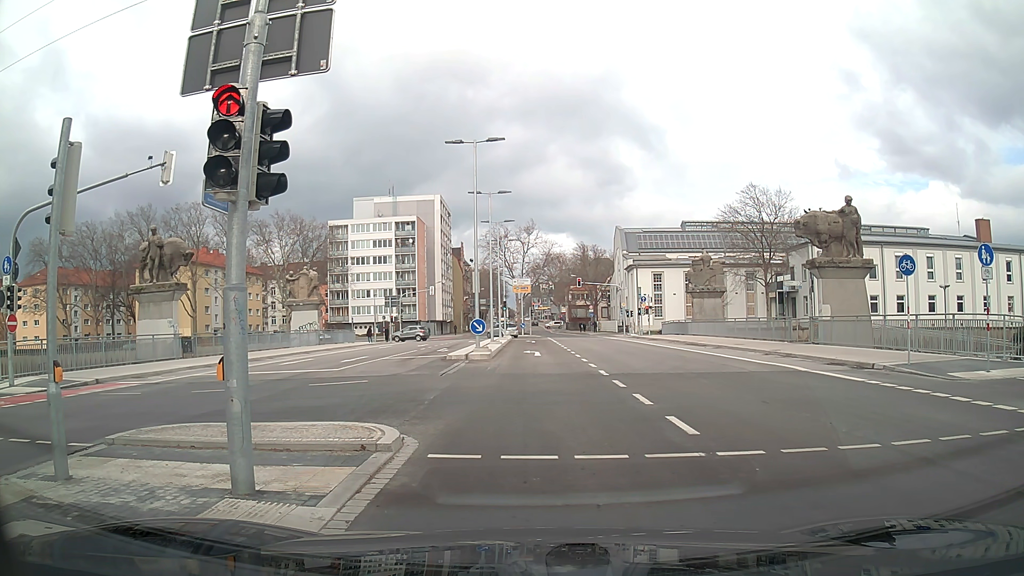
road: secondary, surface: asphalt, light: Day
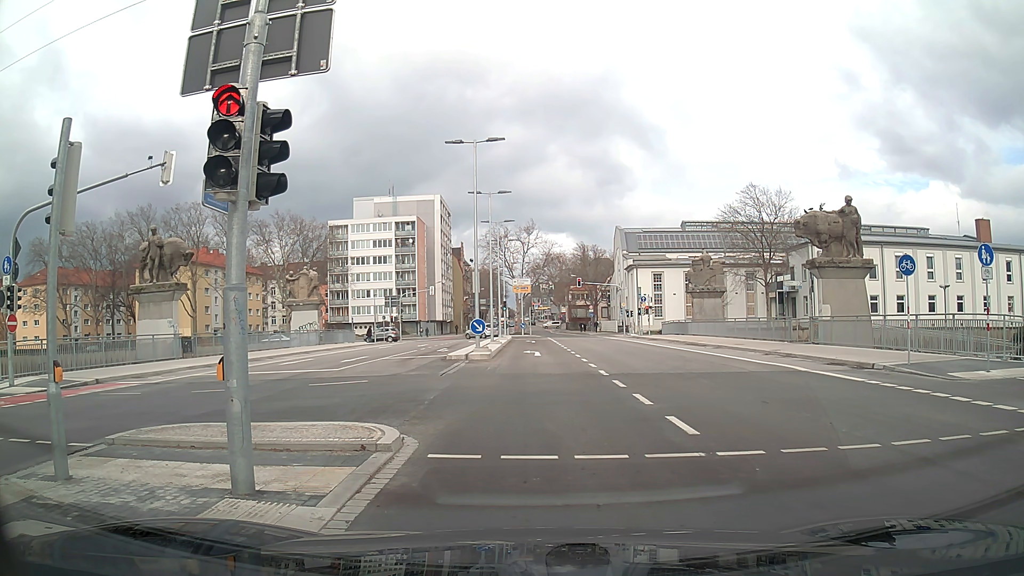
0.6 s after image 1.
(0.0, 0.0) m; 0°
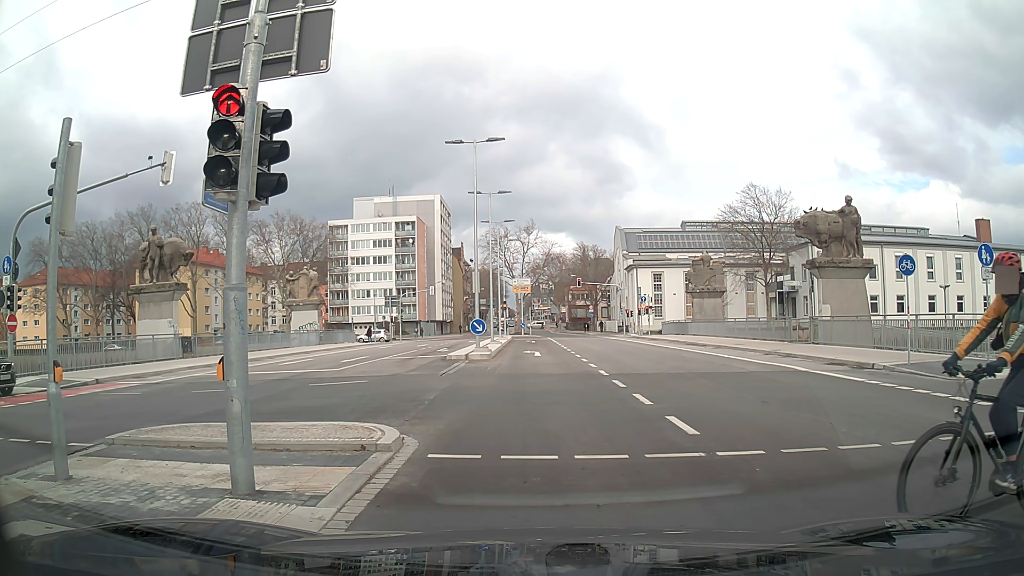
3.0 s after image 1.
(0.0, 0.0) m; 0°
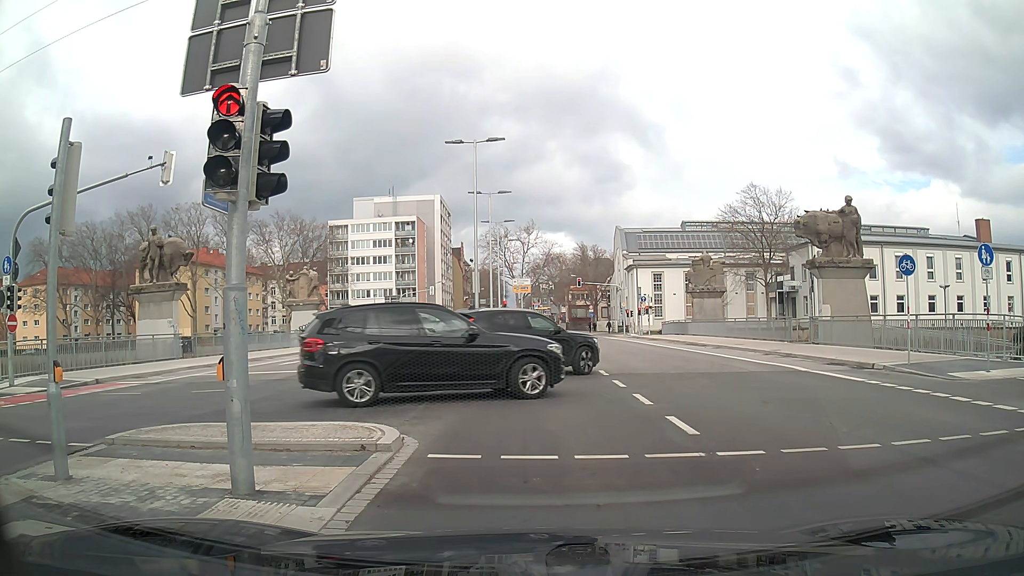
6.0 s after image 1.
(0.0, 0.0) m; 0°
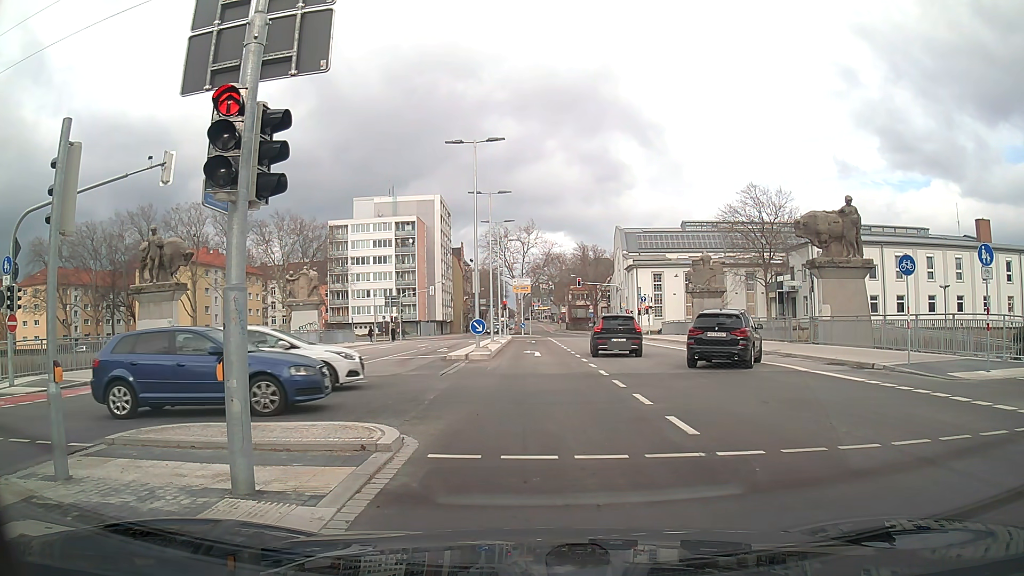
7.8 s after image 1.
(0.0, 0.0) m; 0°
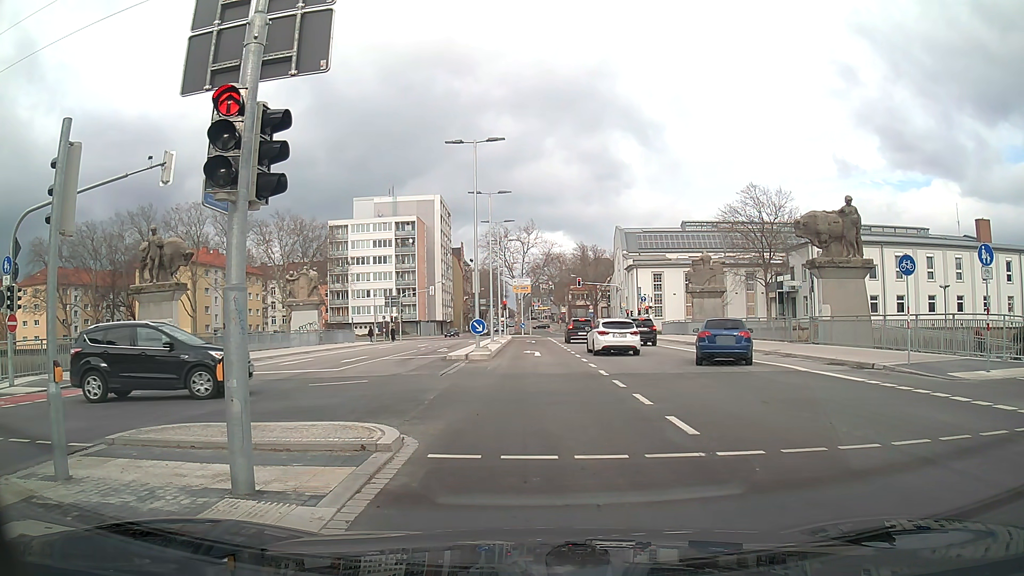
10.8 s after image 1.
(0.0, 0.0) m; 0°
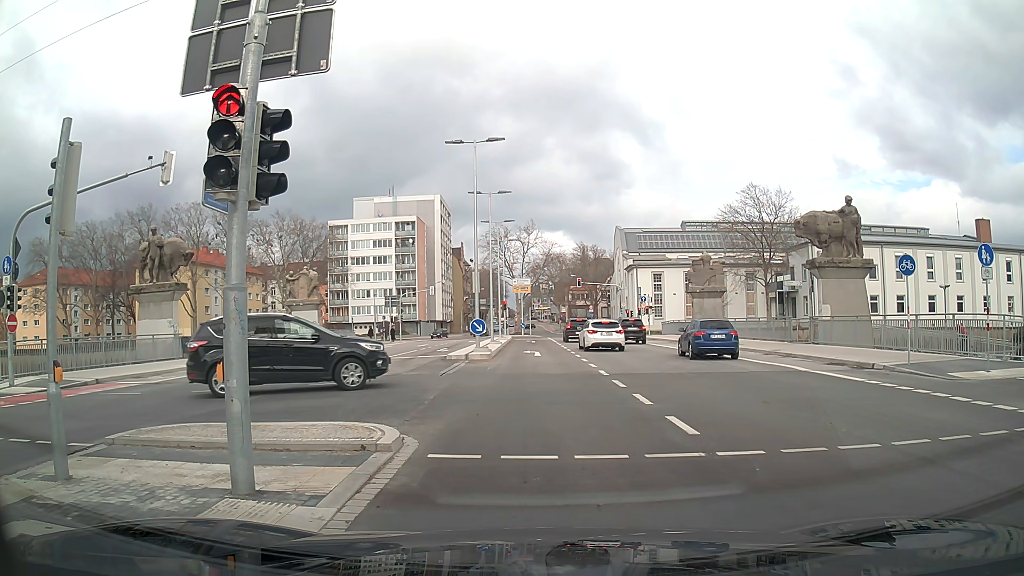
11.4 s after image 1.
(0.0, 0.0) m; 0°
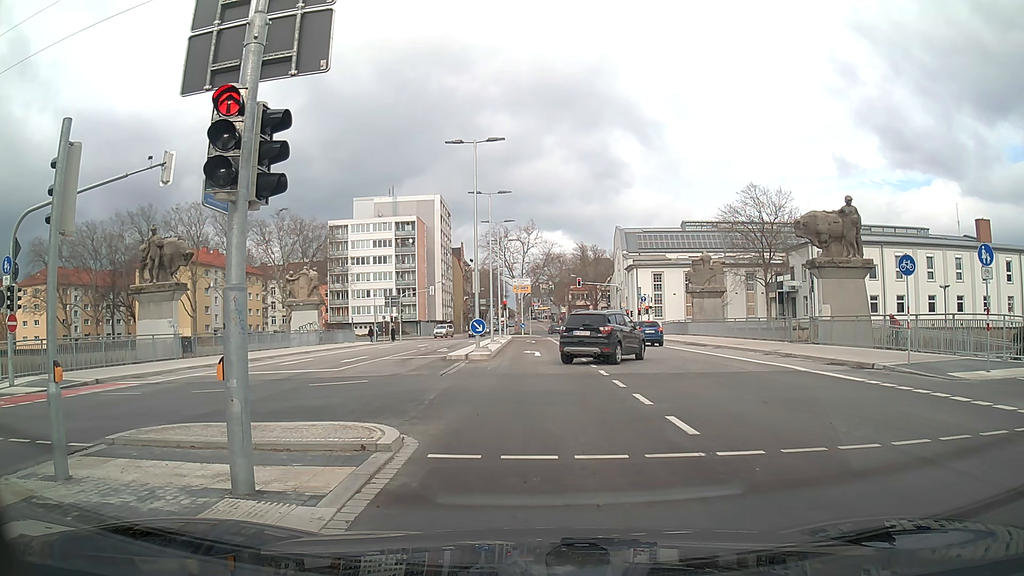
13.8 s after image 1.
(0.0, 0.0) m; 0°
(0, +10) (0, +20) (0, +30) (-1, +40) (-1, +50) (-1, +60) (-6, +69) (-14, +73) (-24, +74) (-34, +74) m
